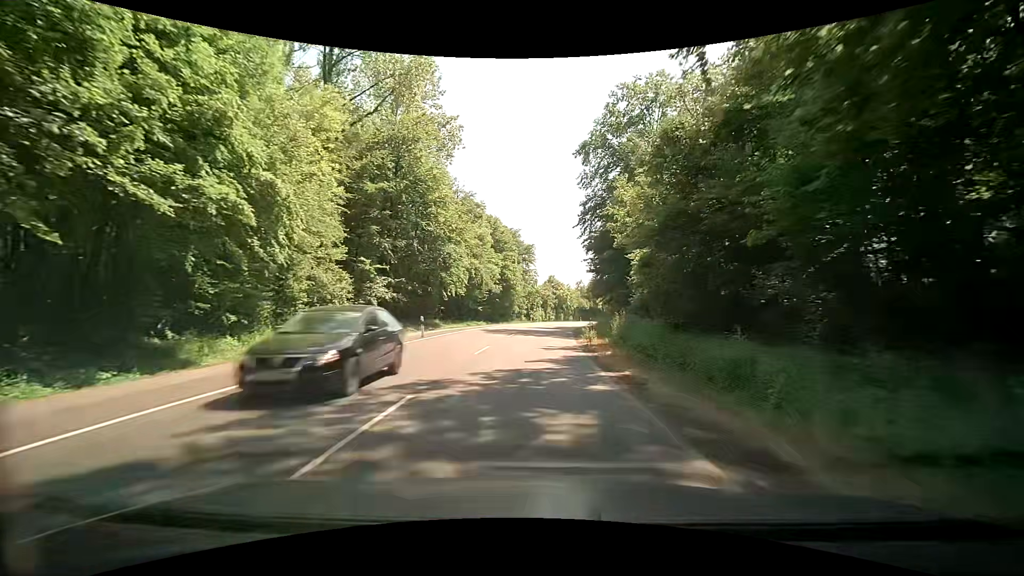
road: secondary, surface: asphalt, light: Day
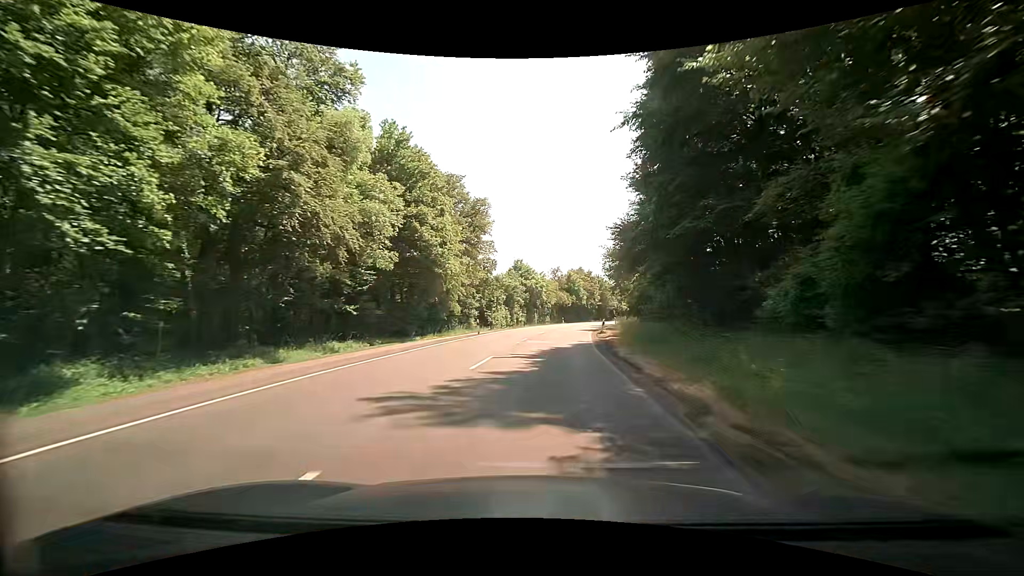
(+1.7, +39.8) m; +4°
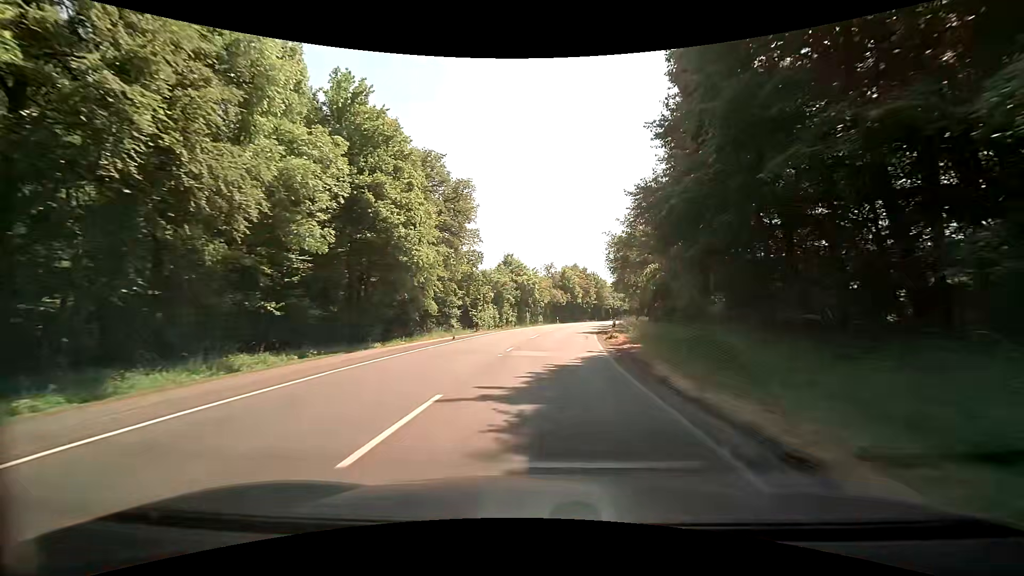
(0.0, +7.9) m; +1°
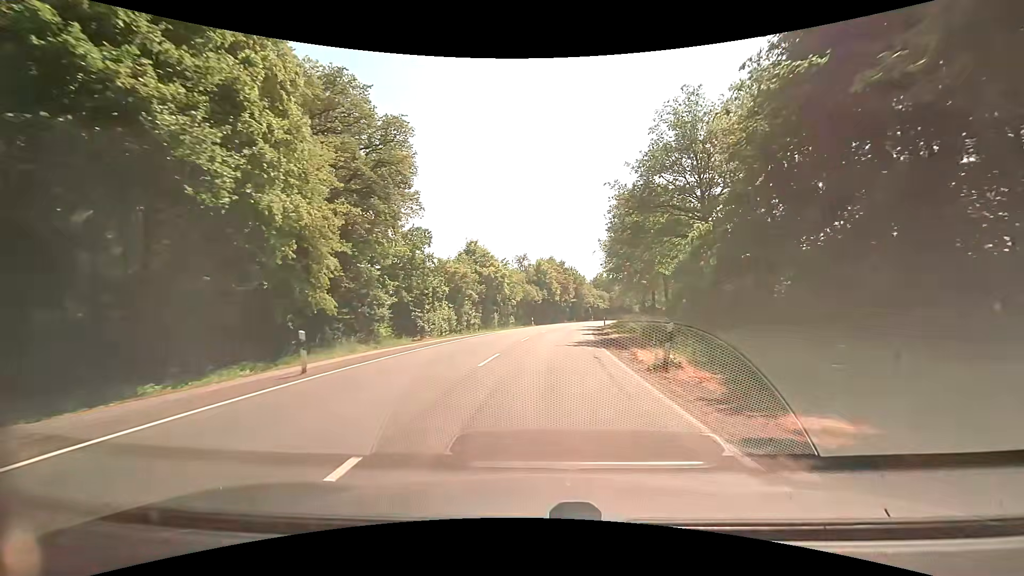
(+0.4, +15.7) m; +2°
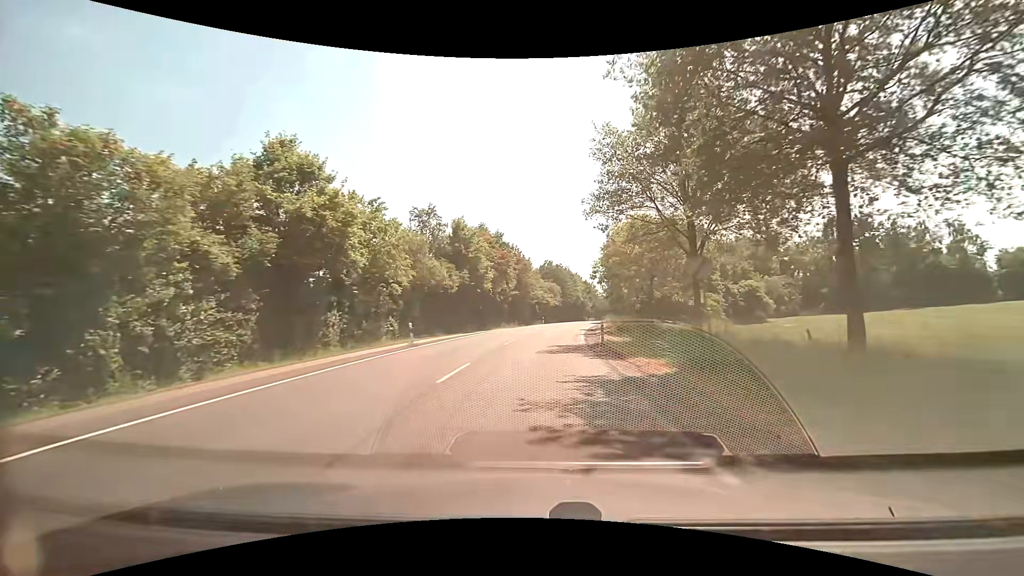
(+2.8, +38.7) m; +8°
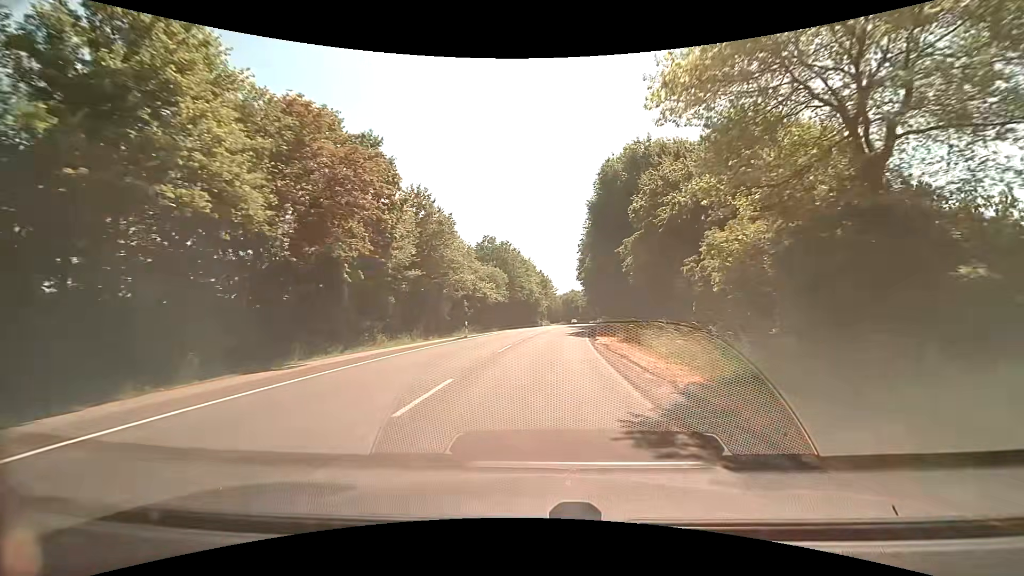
(+1.9, +39.2) m; +6°
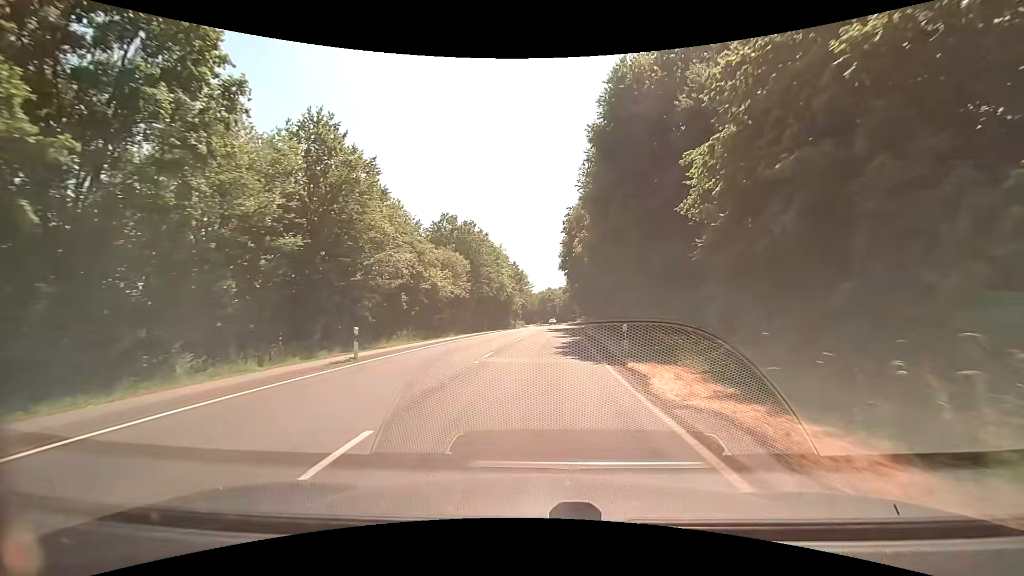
(+0.5, +16.9) m; +3°
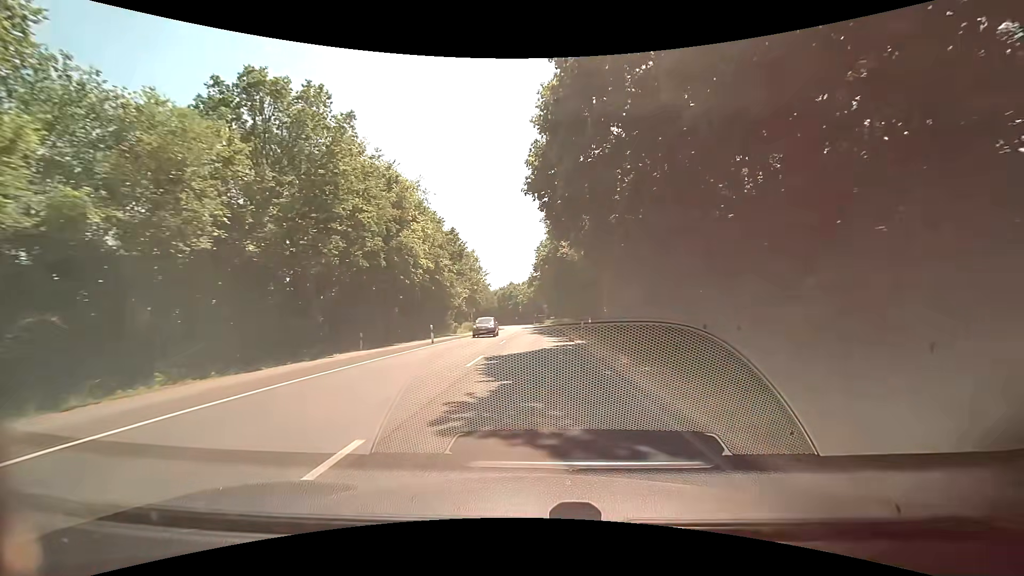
(+1.4, +36.6) m; +4°
(0, +10) (0, +20) (0, +30) (+1, +40) (+1, +50) (+1, +60) (+1, +70) (+1, +80) (+1, +90) (0, +100) m
